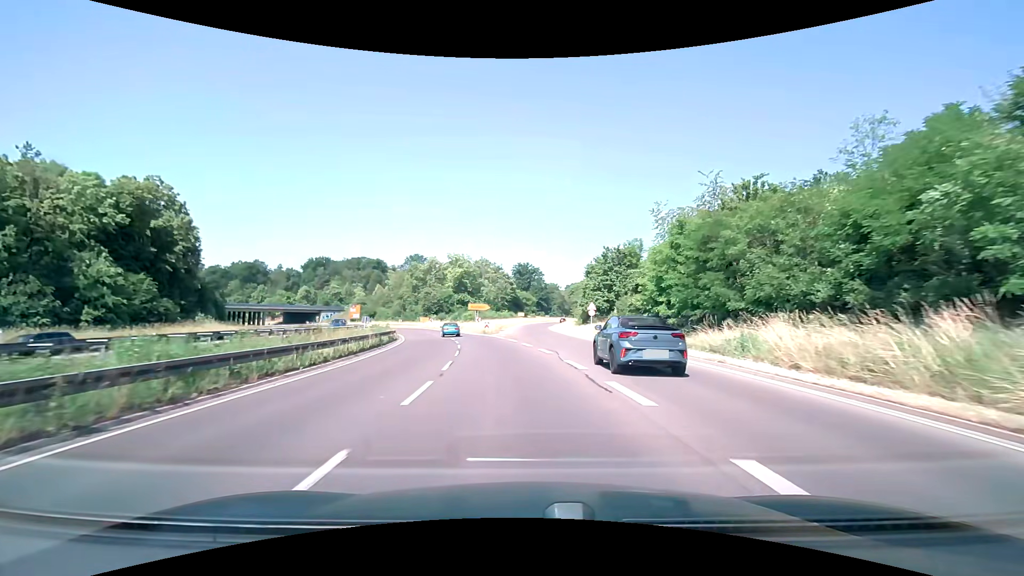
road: trunk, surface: asphalt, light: Day
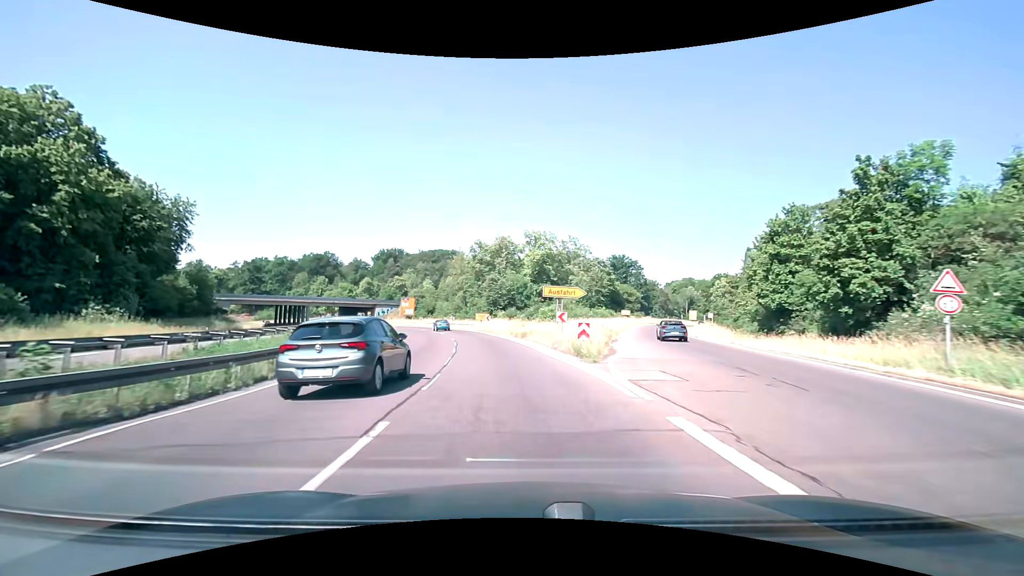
(-2.9, +34.7) m; -10°
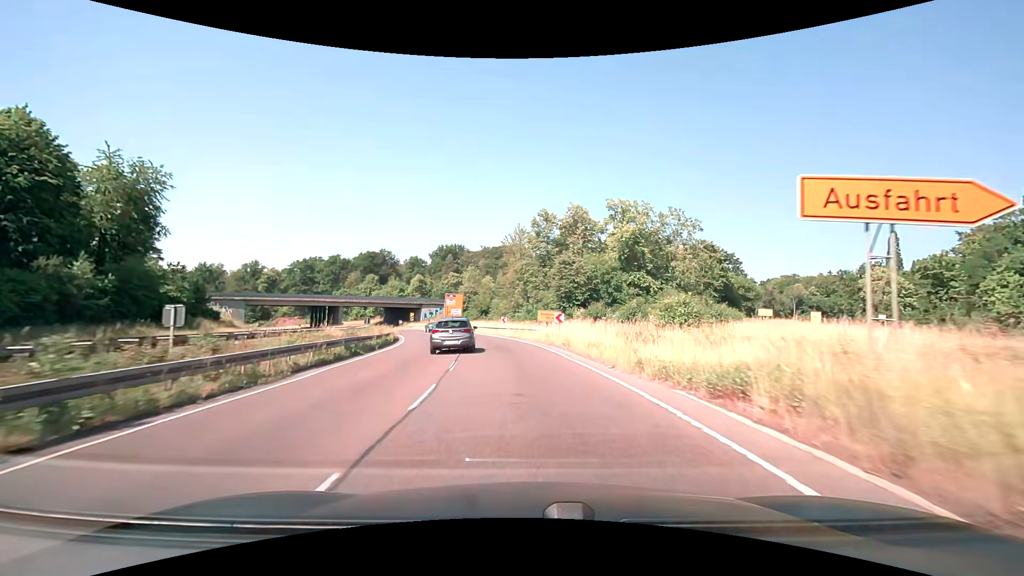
(-1.9, +26.5) m; -8°
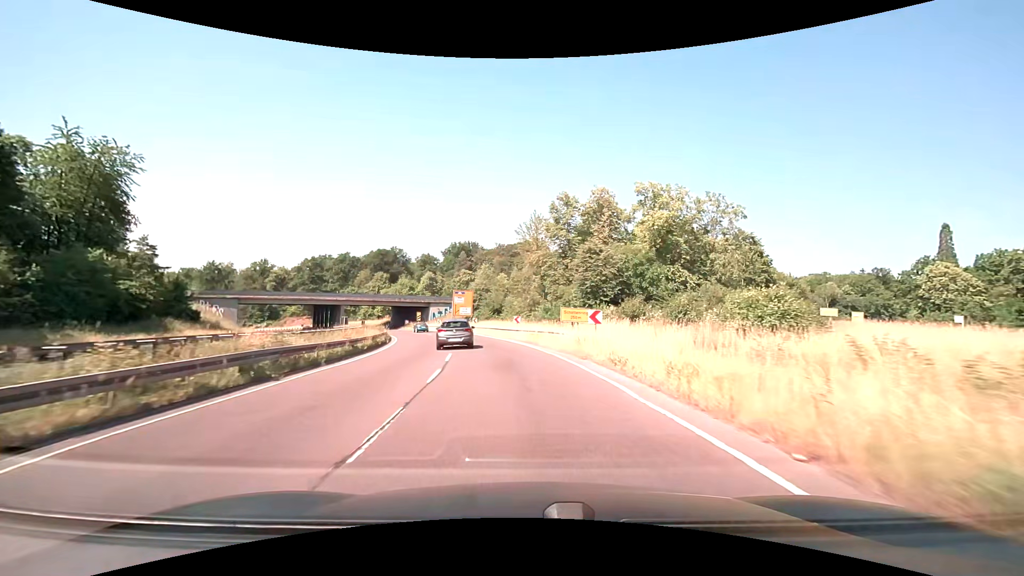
(-0.1, +8.7) m; -2°
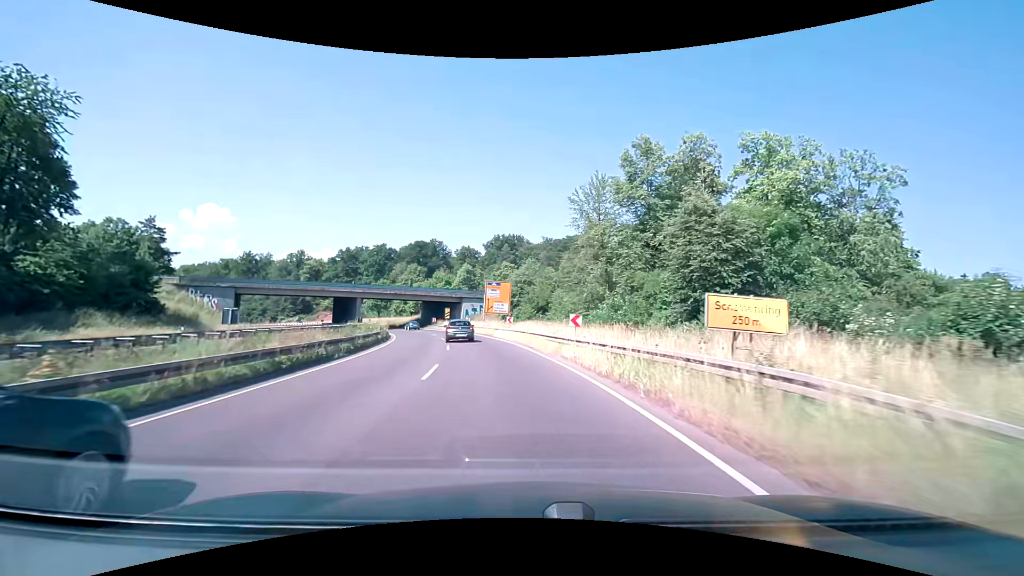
(-0.8, +17.2) m; -5°
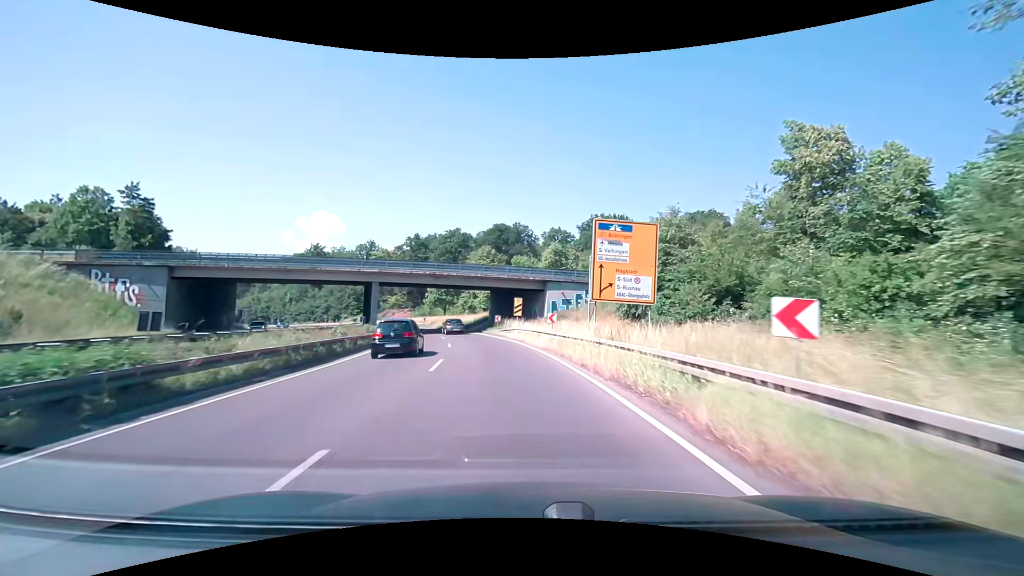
(-3.4, +34.5) m; -11°
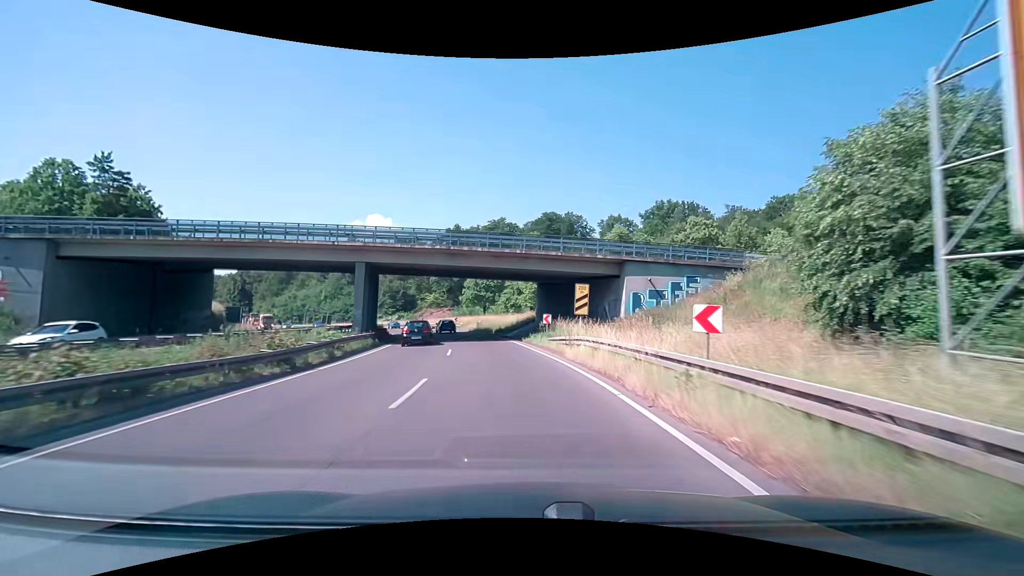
(-0.9, +17.7) m; -6°
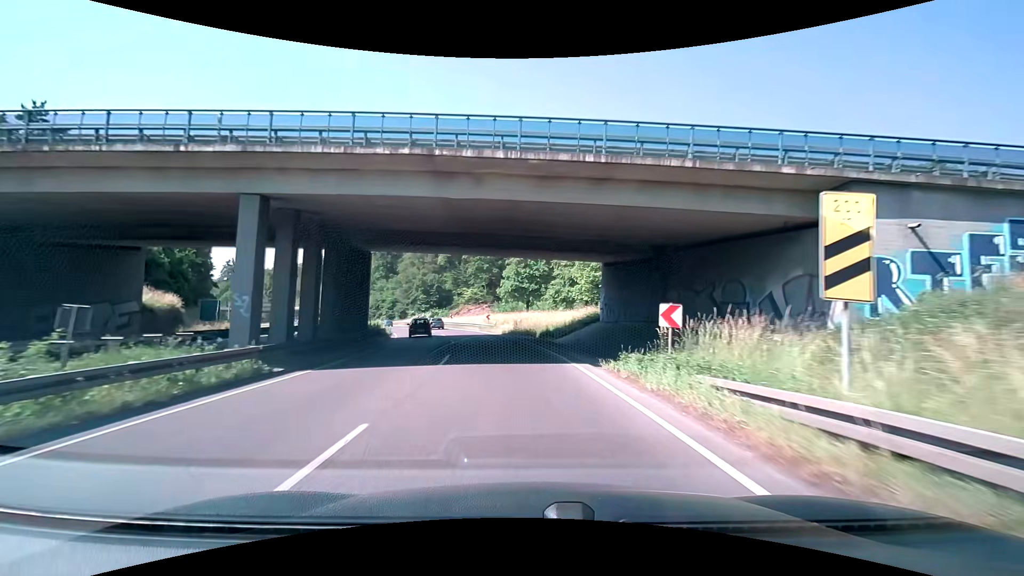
(-0.9, +17.7) m; -5°
